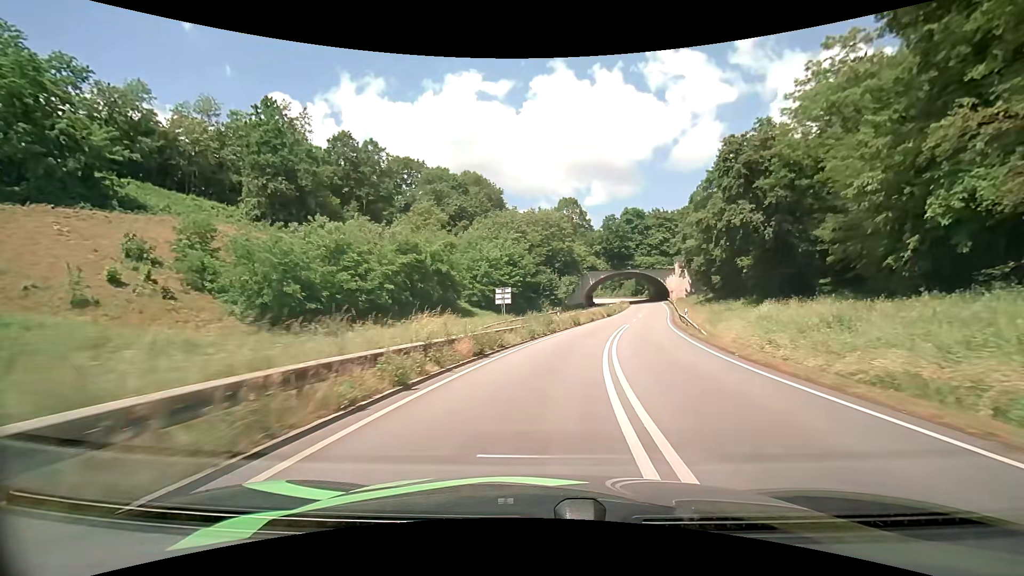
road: primary_link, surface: asphalt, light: Day
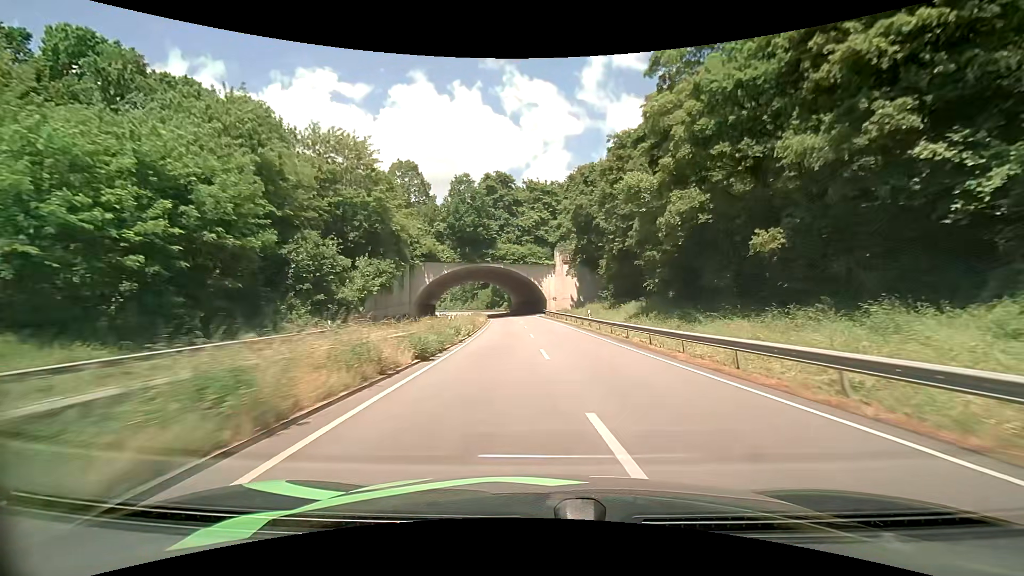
(+7.5, +47.2) m; +17°
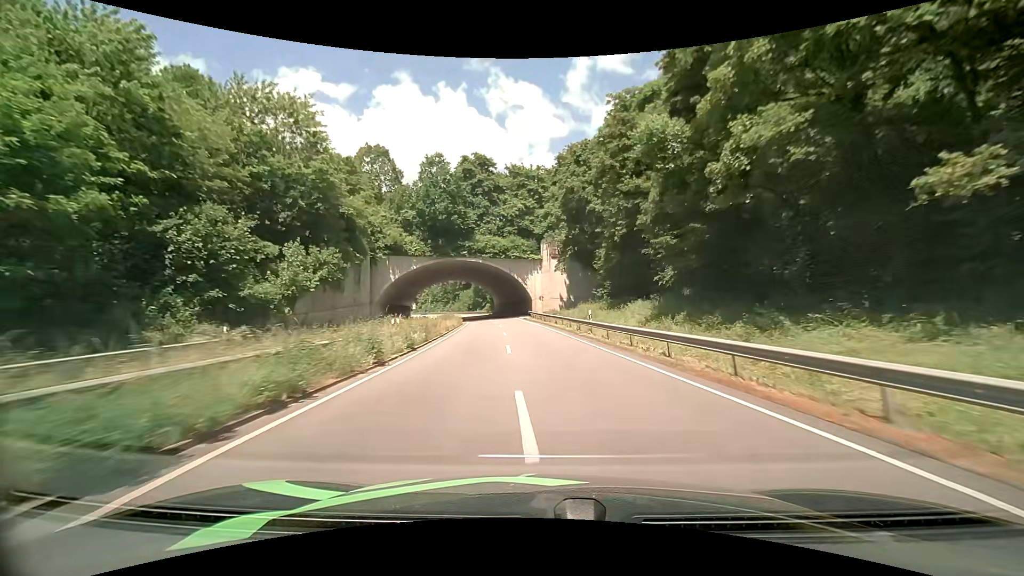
(+0.2, +10.3) m; +2°
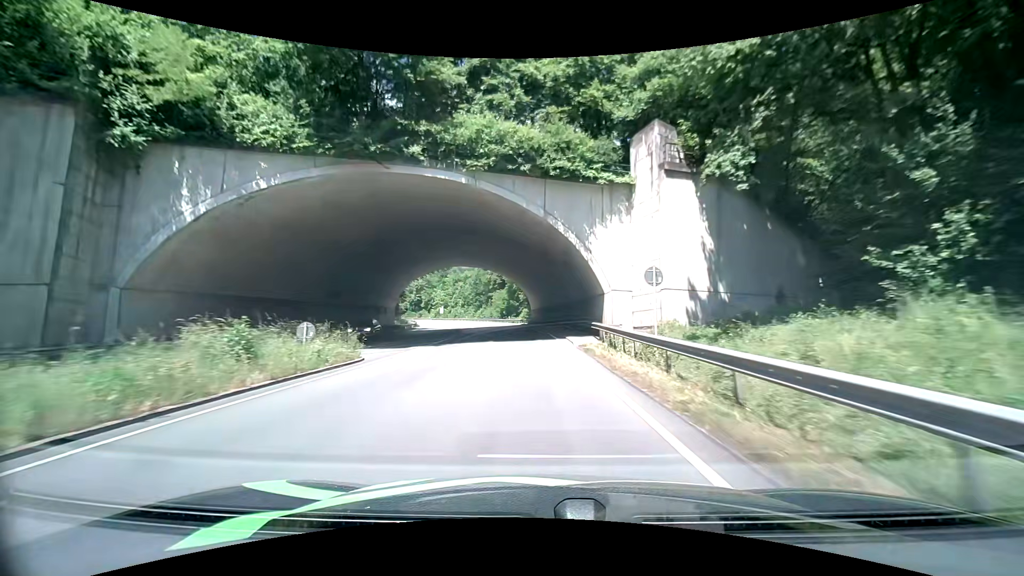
(-1.3, +42.8) m; -5°
(0, +10) (-1, +20) (-1, +30) (-2, +40) (-3, +50) (-4, +60) (-5, +70) (-7, +80) (-9, +89) (-11, +99) m
